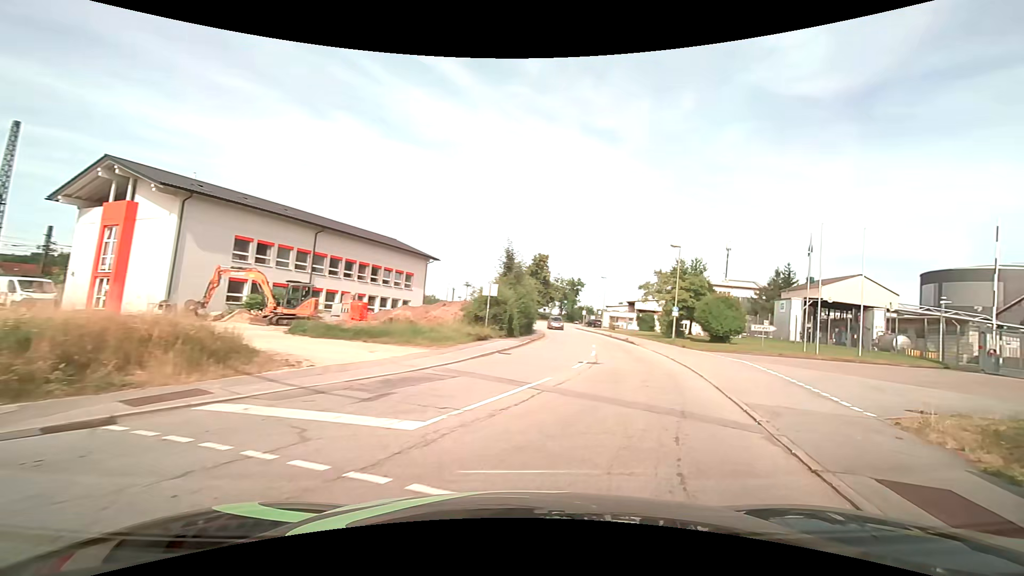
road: residential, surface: asphalt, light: Day
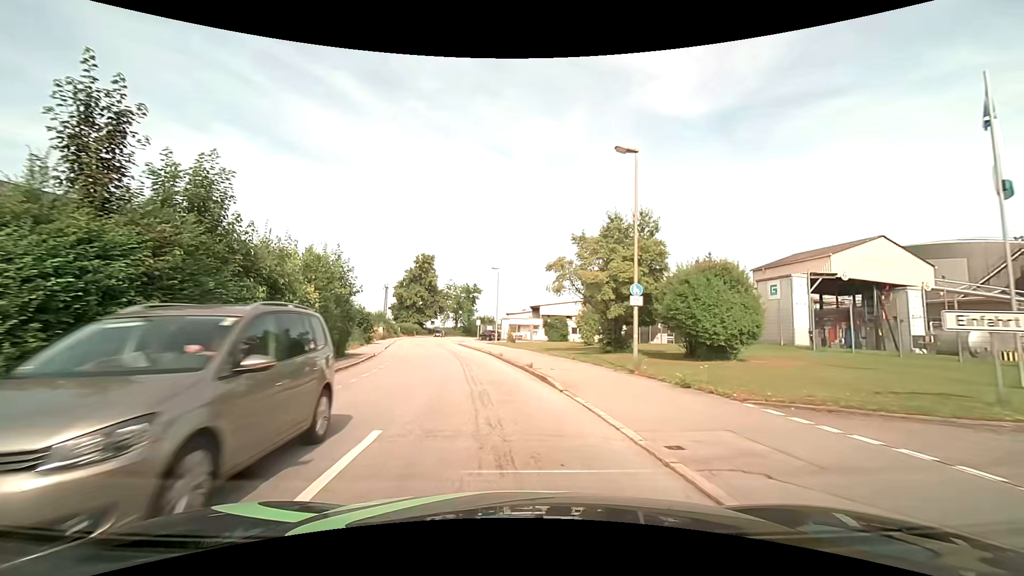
(+5.2, +23.8) m; +11°
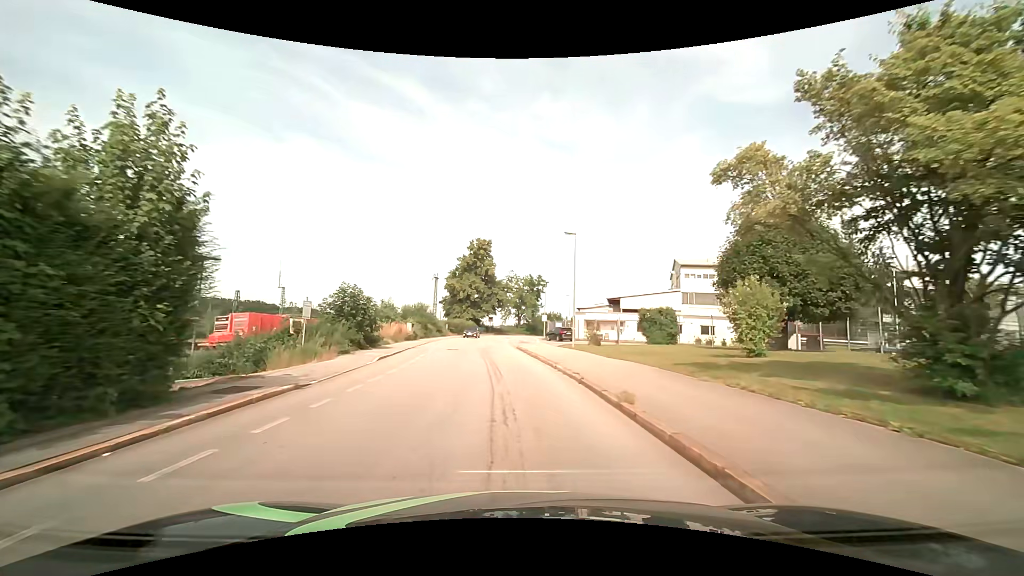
(-1.4, +17.6) m; -8°
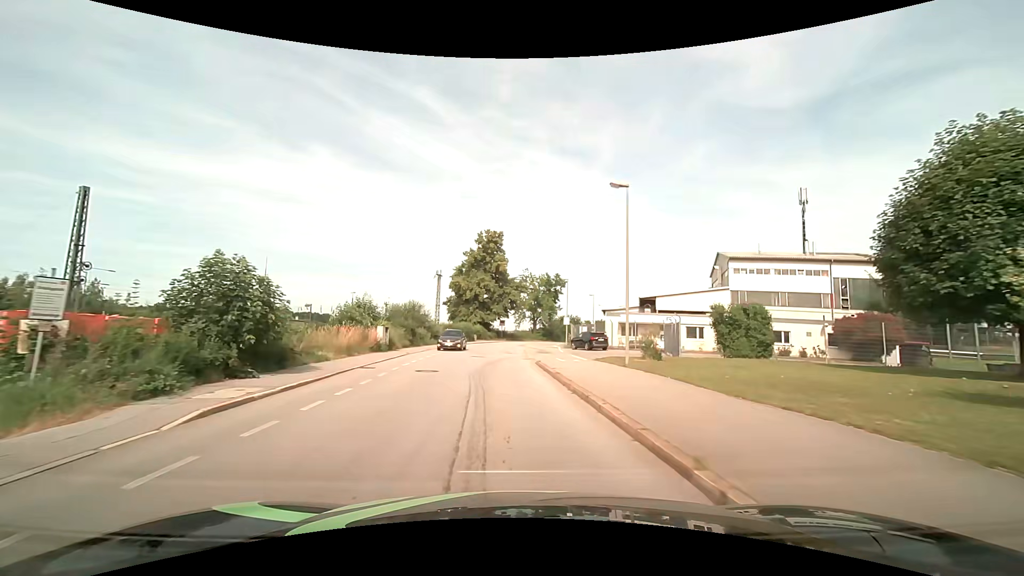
(-0.2, +12.5) m; -1°
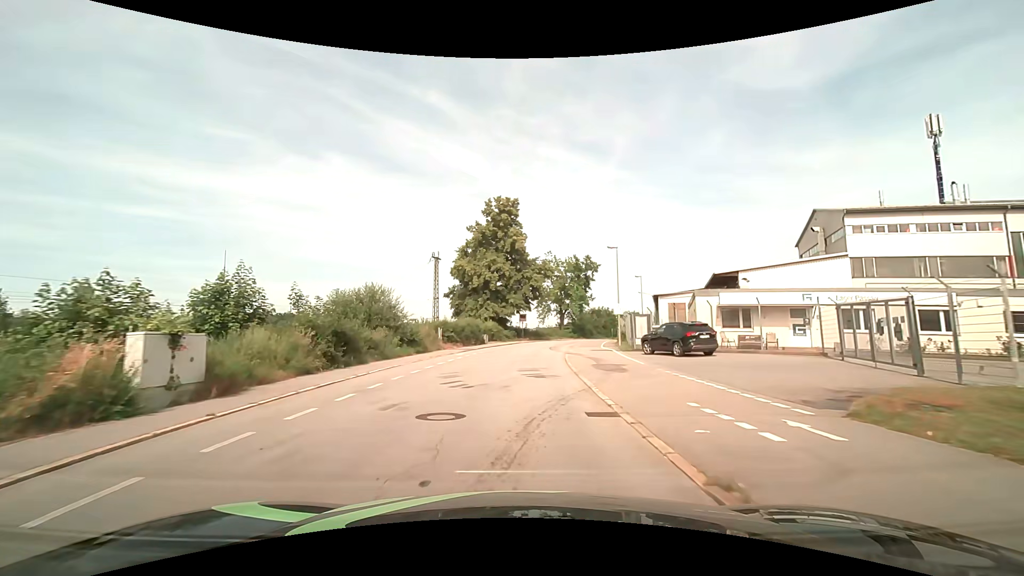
(-0.7, +19.3) m; -3°
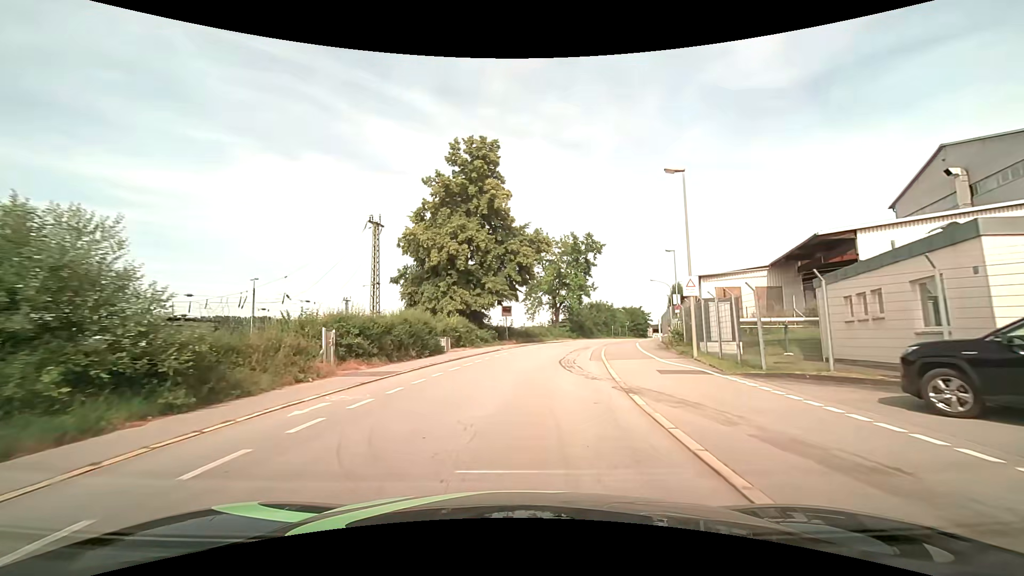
(+0.1, +19.2) m; +1°
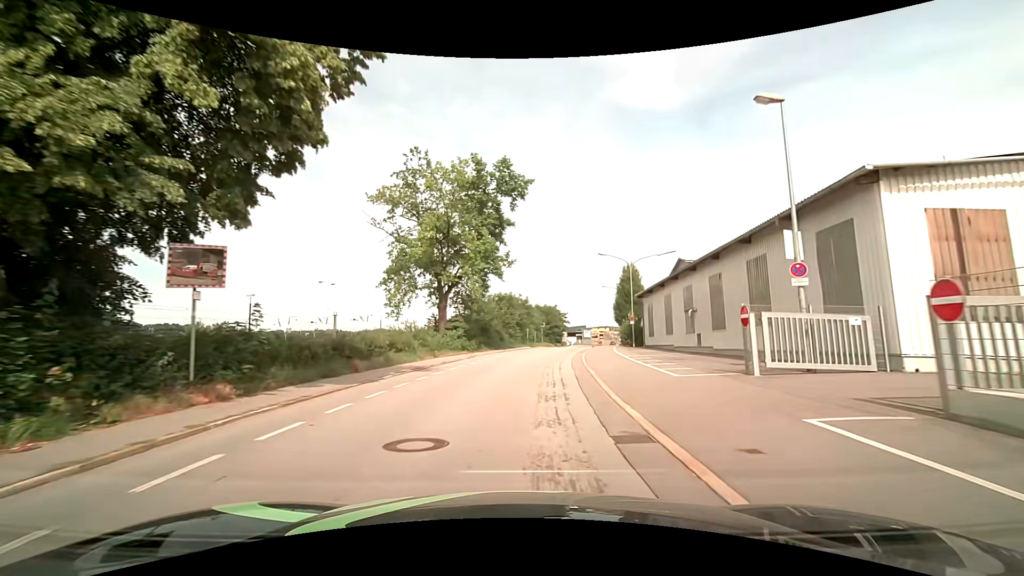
(+3.6, +32.0) m; +11°
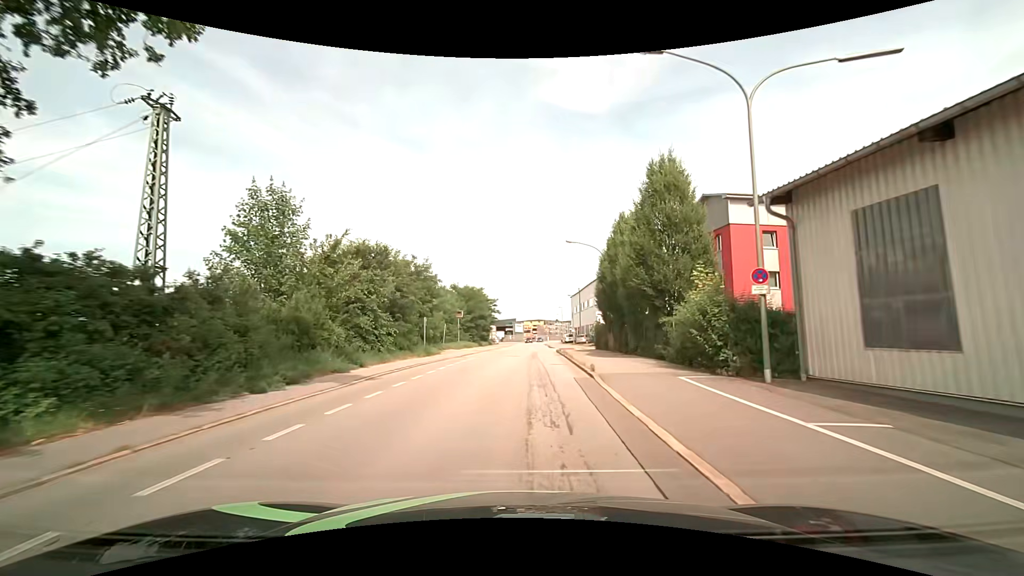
(+2.7, +34.8) m; +8°
(0, +10) (0, +20) (+1, +30) (+1, +40) (+2, +50) (+2, +60) (+3, +70) (+3, +80) (+4, +90) (+4, +100) m
